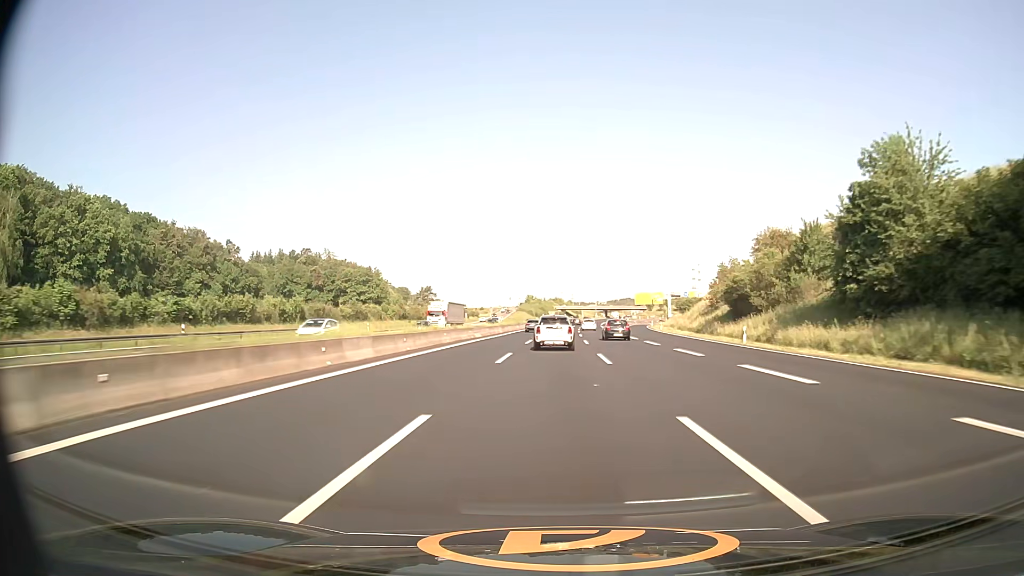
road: motorway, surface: asphalt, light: Day
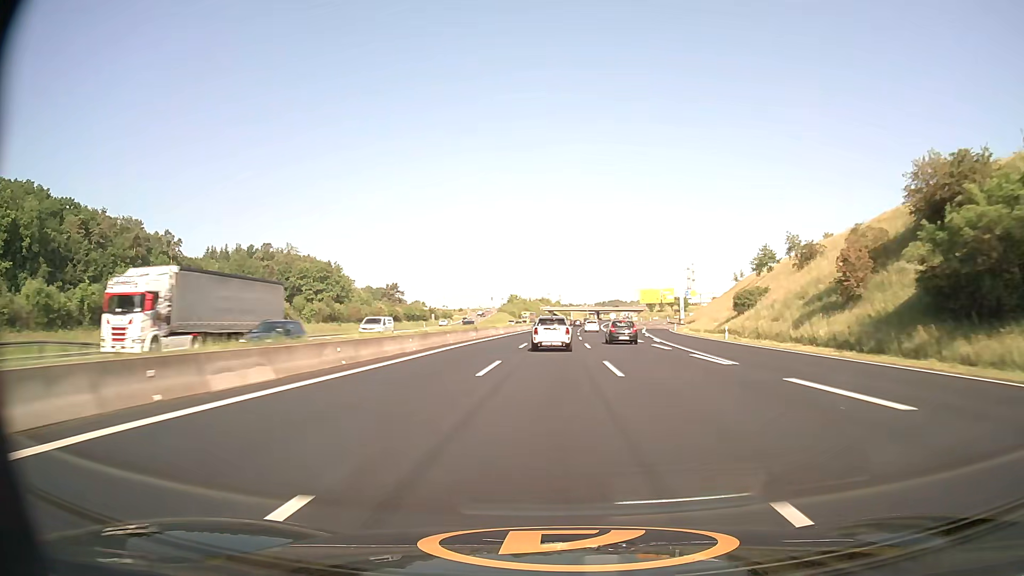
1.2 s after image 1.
(+0.3, +40.3) m; +1°
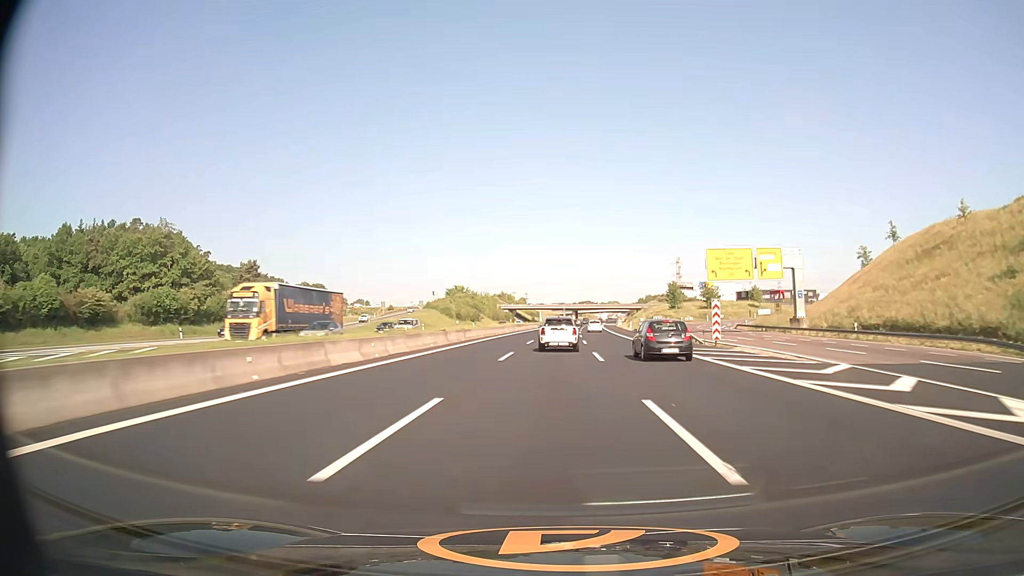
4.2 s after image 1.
(+2.5, +100.7) m; +3°
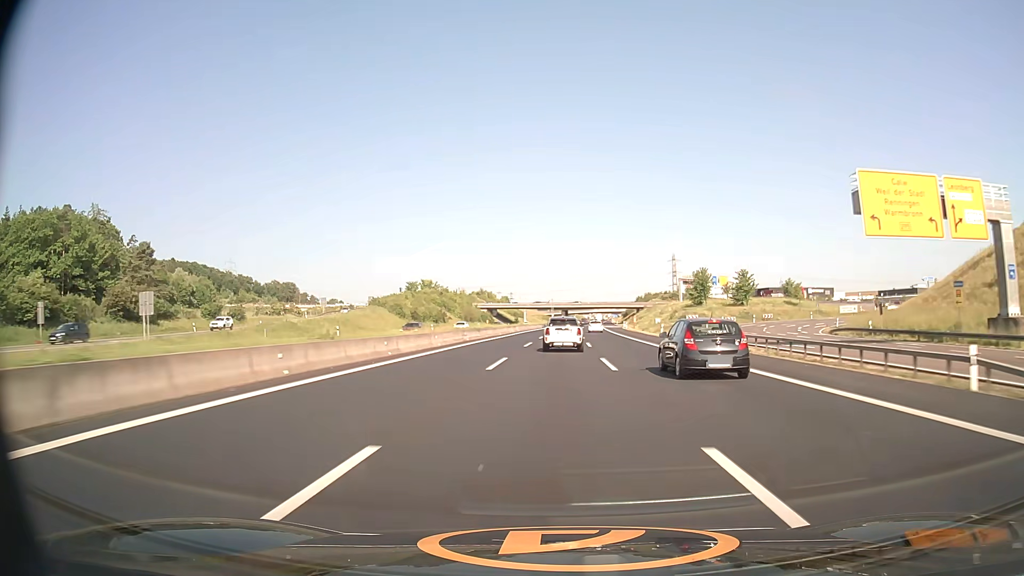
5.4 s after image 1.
(+0.4, +40.3) m; +1°
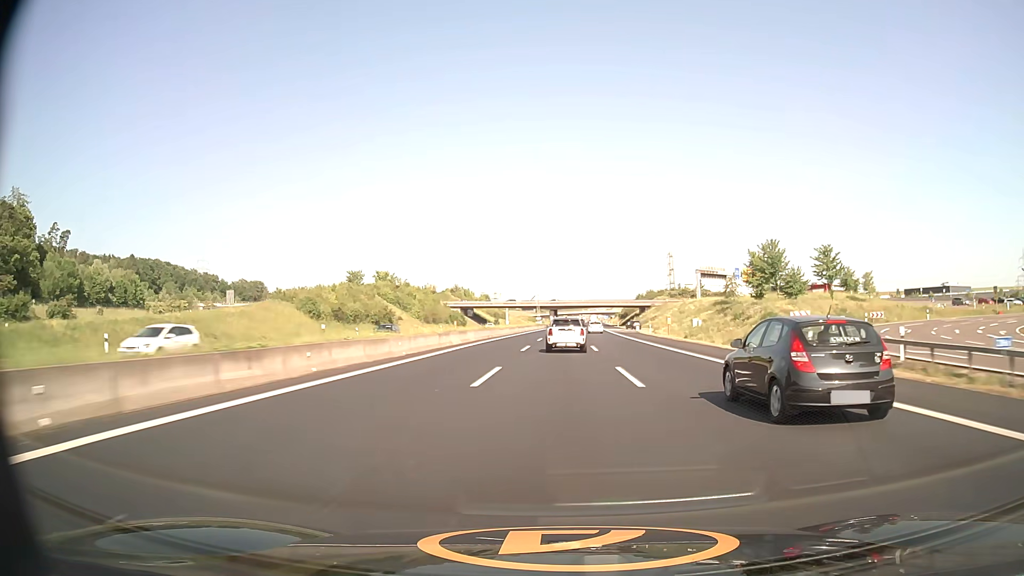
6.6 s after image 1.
(+0.4, +40.5) m; +1°
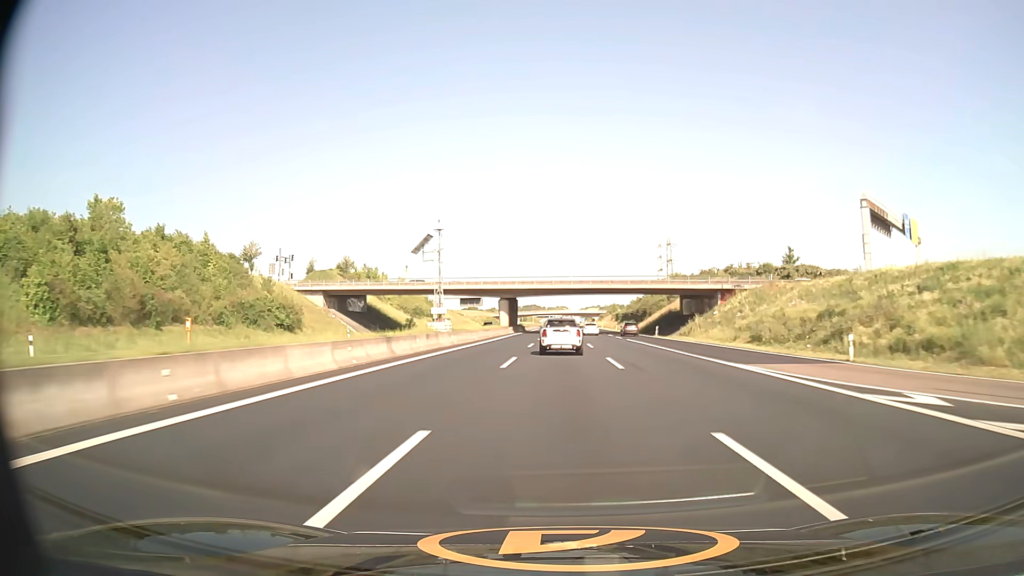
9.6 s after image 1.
(+2.3, +101.9) m; +2°
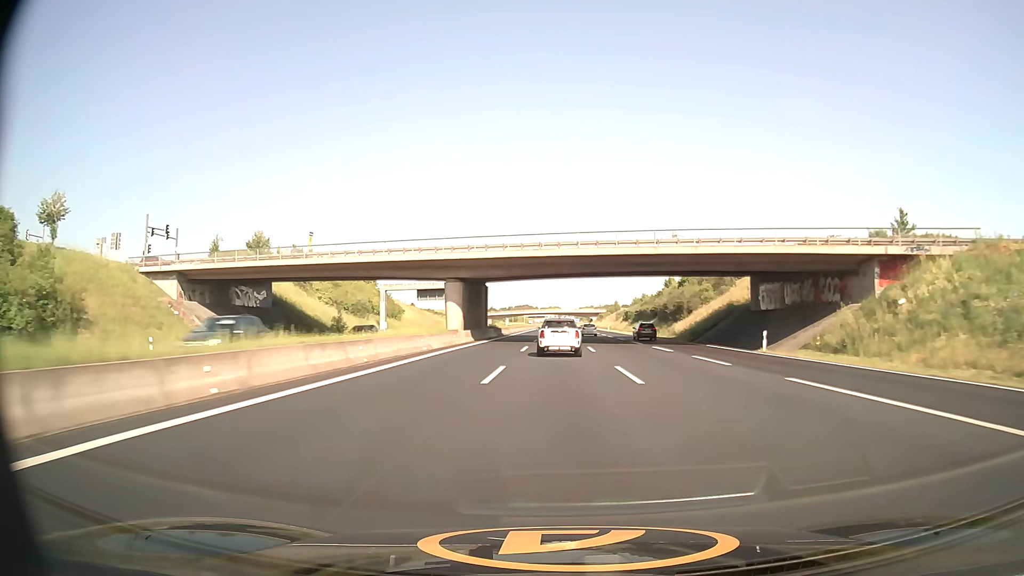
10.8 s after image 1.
(+0.3, +40.5) m; +1°
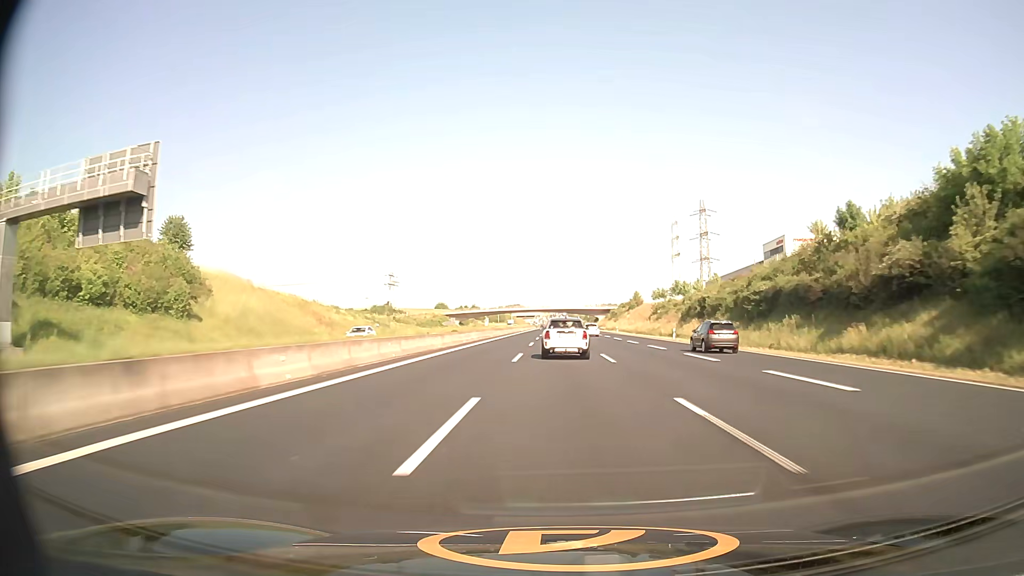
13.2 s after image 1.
(+0.3, +81.1) m; +1°
(0, +10) (0, +20) (0, +30) (0, +40) (-1, +50) (-1, +60) (-1, +70) (-1, +80) (-2, +90) (-2, +100) m
